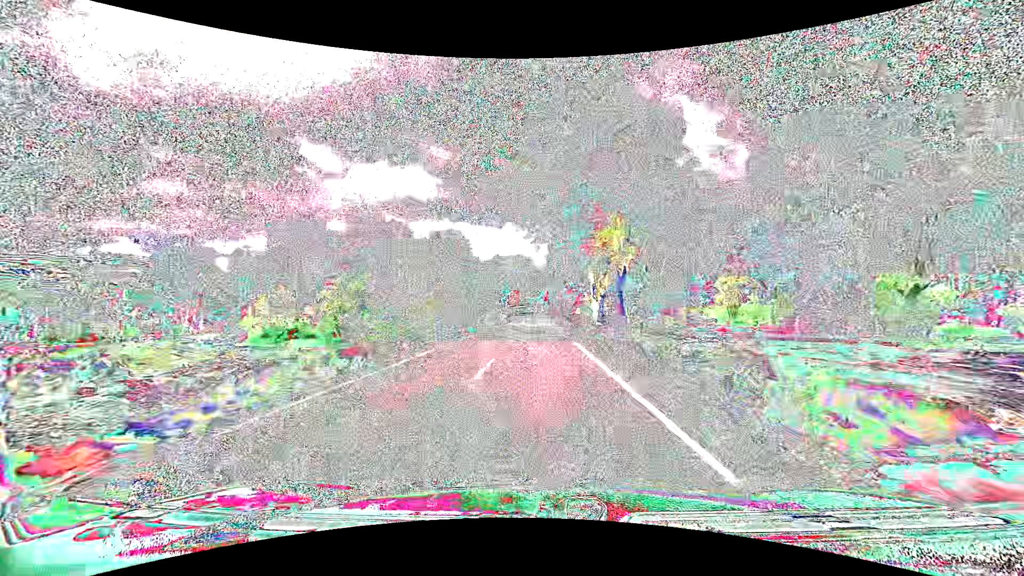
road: secondary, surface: asphalt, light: Day
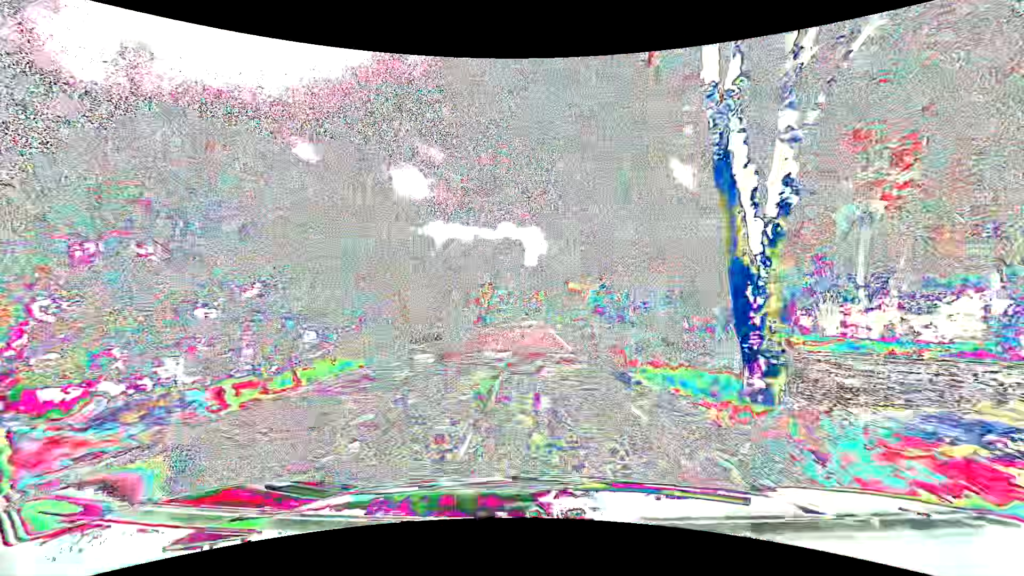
(+0.2, +26.5) m; +1°
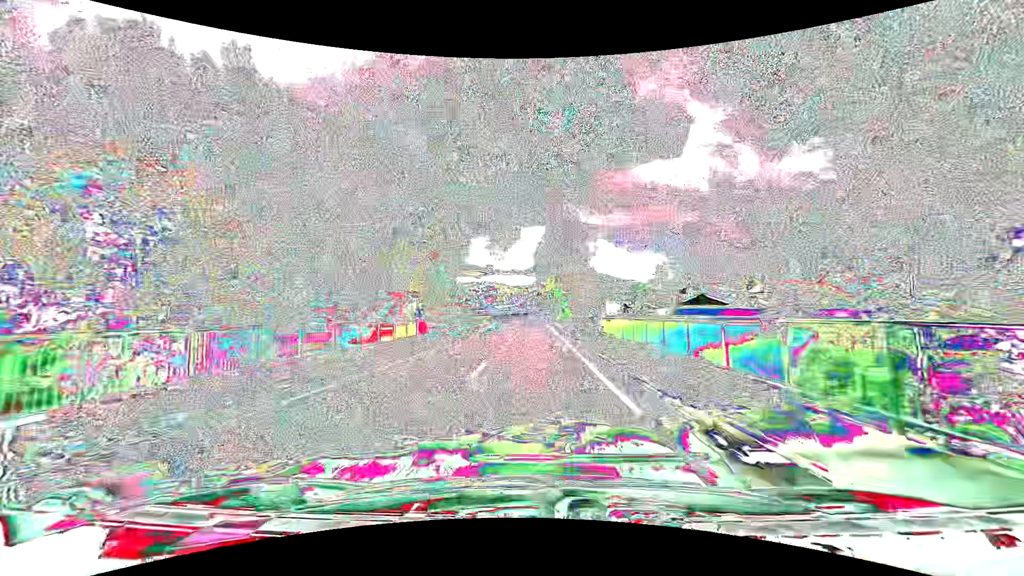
(-0.6, +51.9) m; -1°
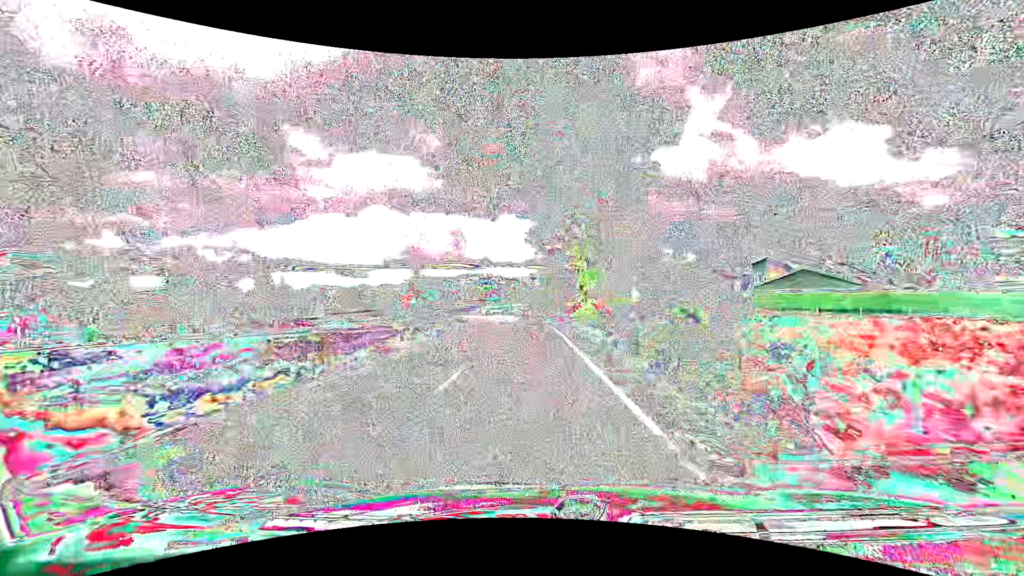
(+0.4, +37.7) m; +1°
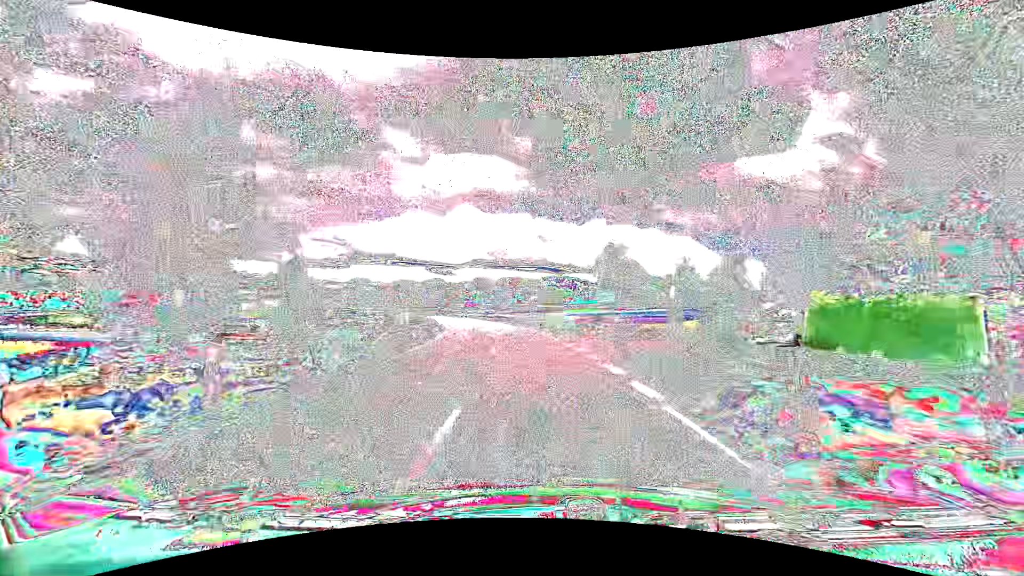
(-4.3, +61.6) m; -10°
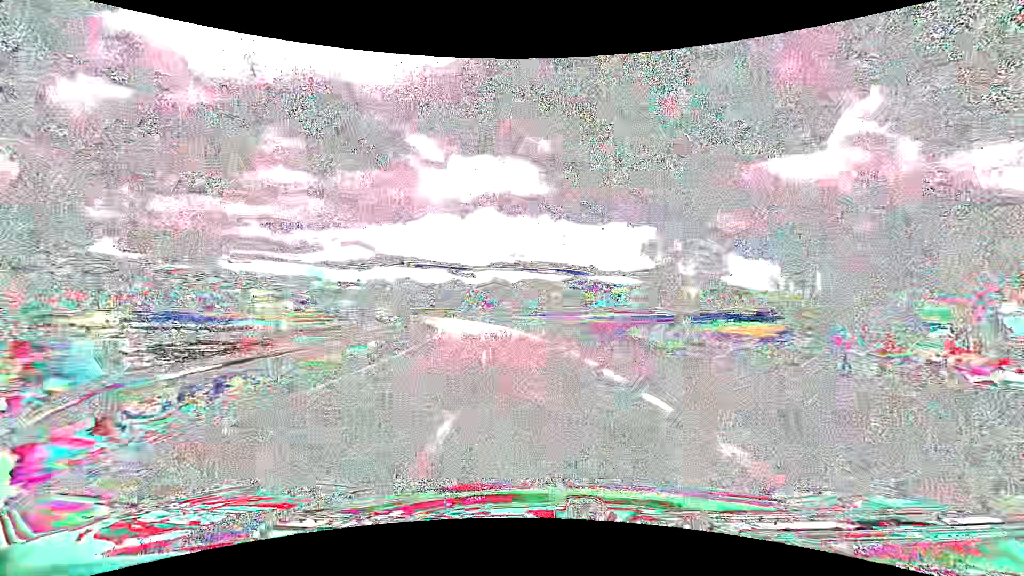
(-0.2, +12.4) m; -2°
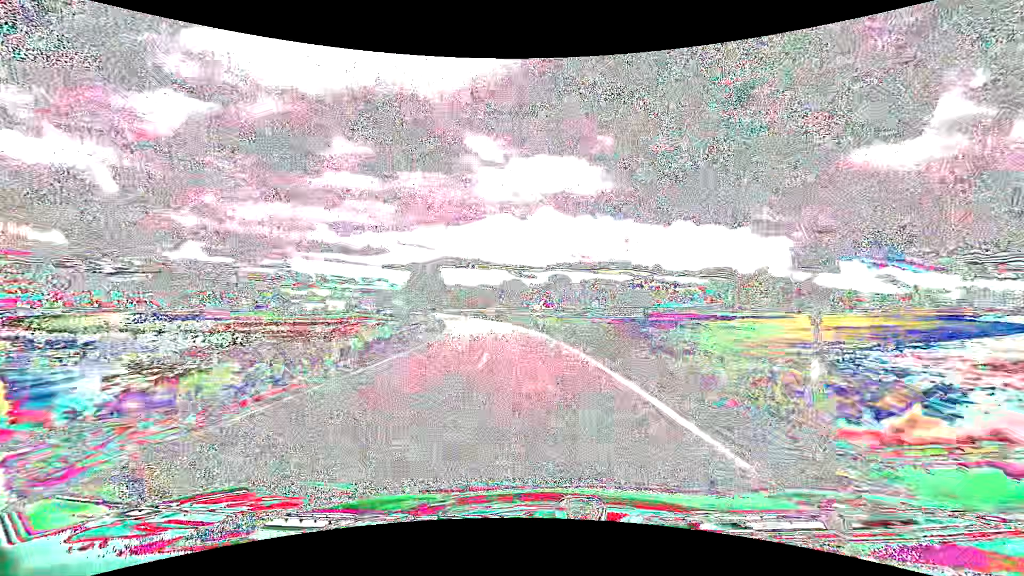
(-1.4, +24.8) m; -6°
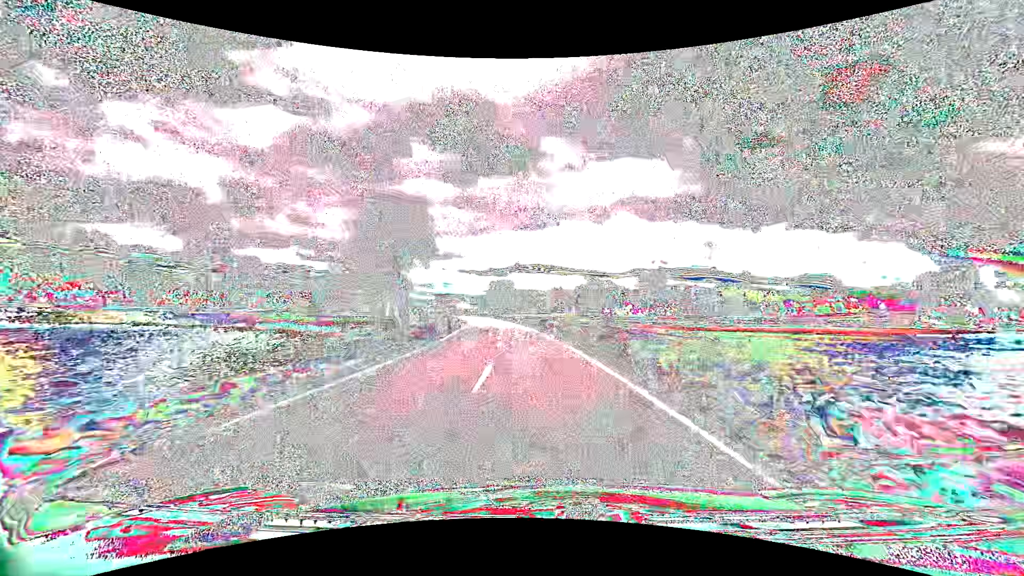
(-3.5, +37.8) m; -9°
(0, +10) (-1, +20) (-1, +30) (-2, +40) (-3, +50) (-4, +60) (-5, +70) (-7, +80) (-9, +89) (-11, +99) m
